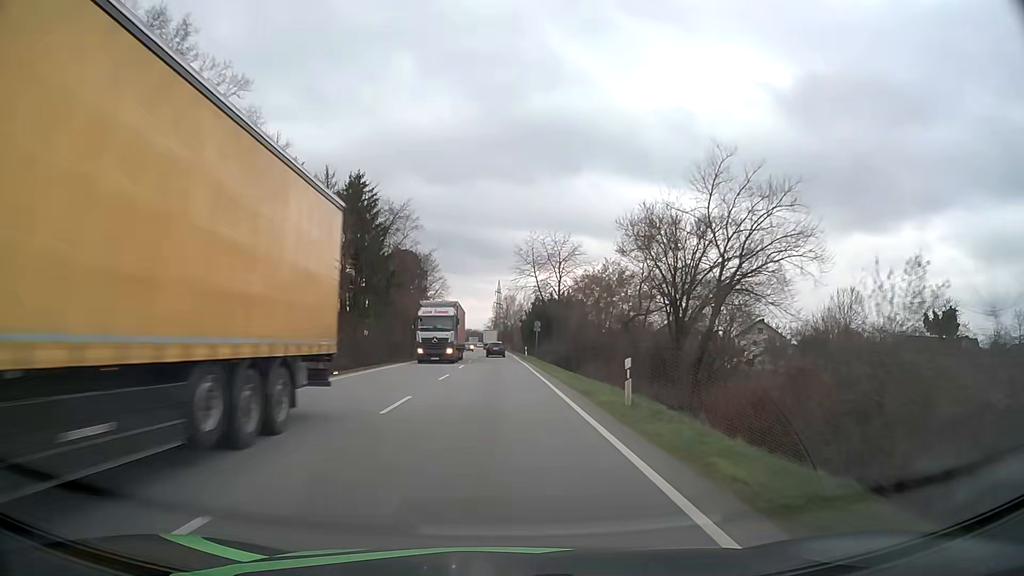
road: primary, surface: asphalt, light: Day
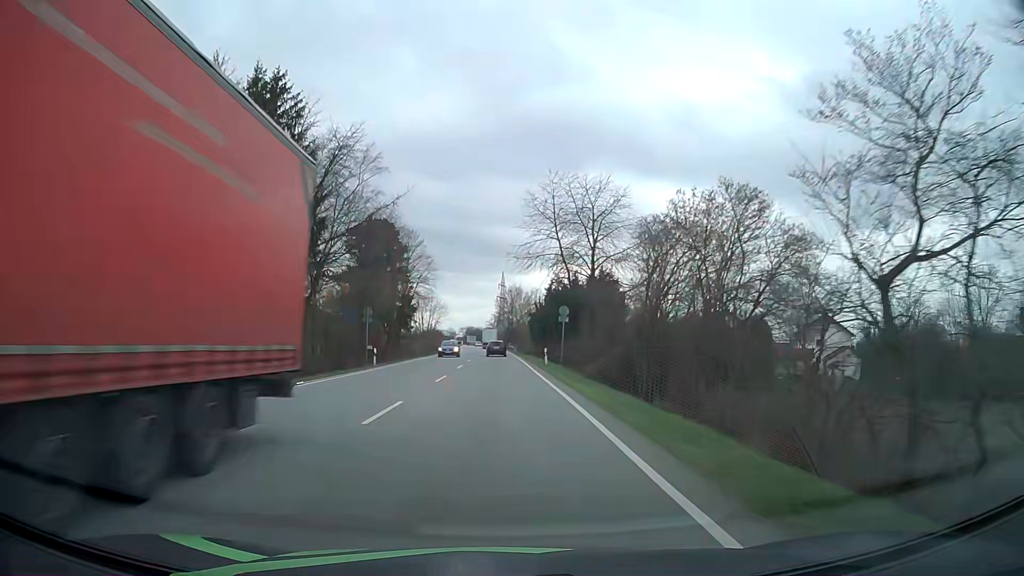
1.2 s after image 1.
(-0.1, +25.5) m; -1°
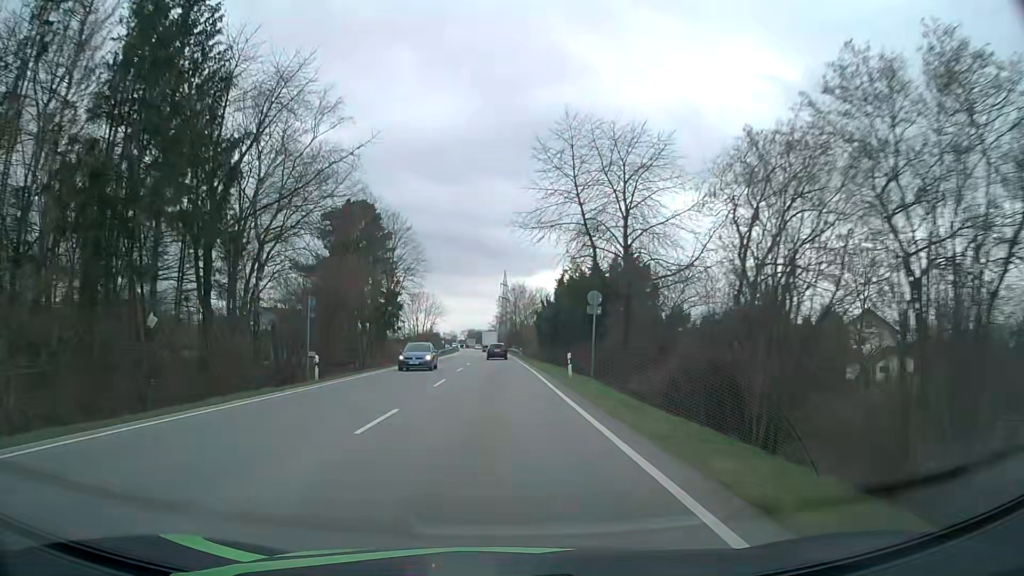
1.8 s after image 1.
(0.0, +12.8) m; 0°
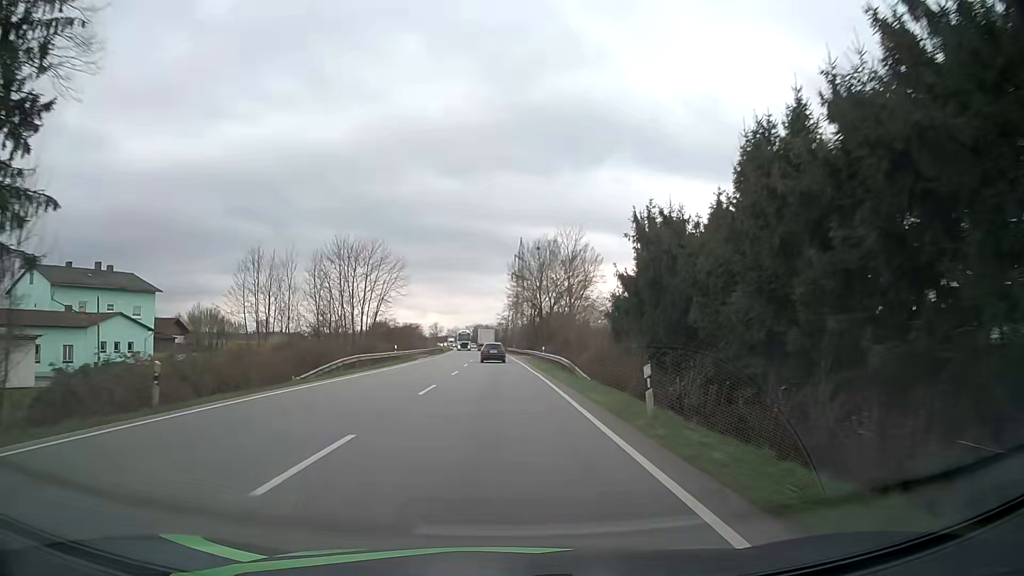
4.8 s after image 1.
(-0.4, +63.8) m; -1°
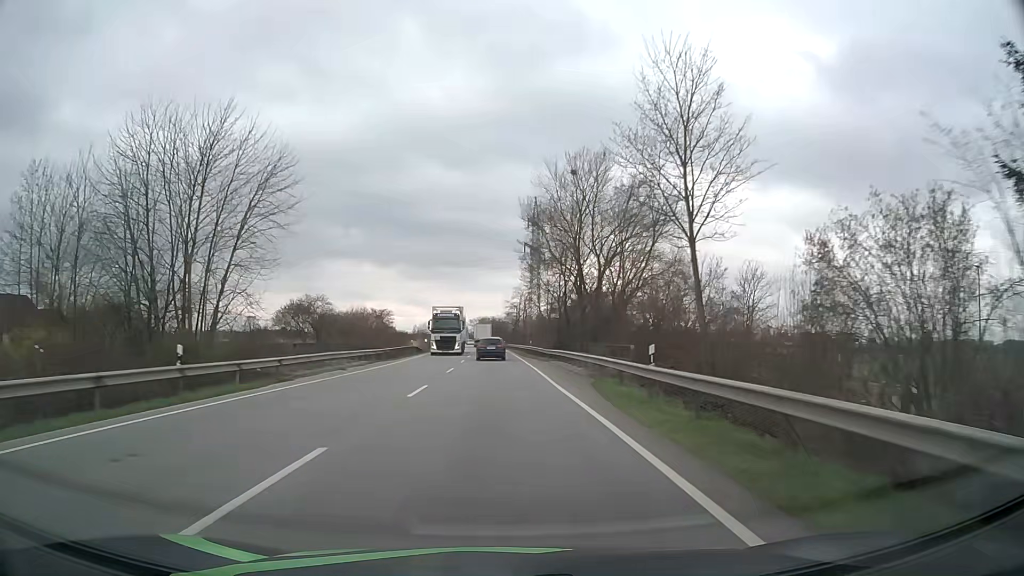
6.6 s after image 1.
(-0.1, +37.6) m; -1°
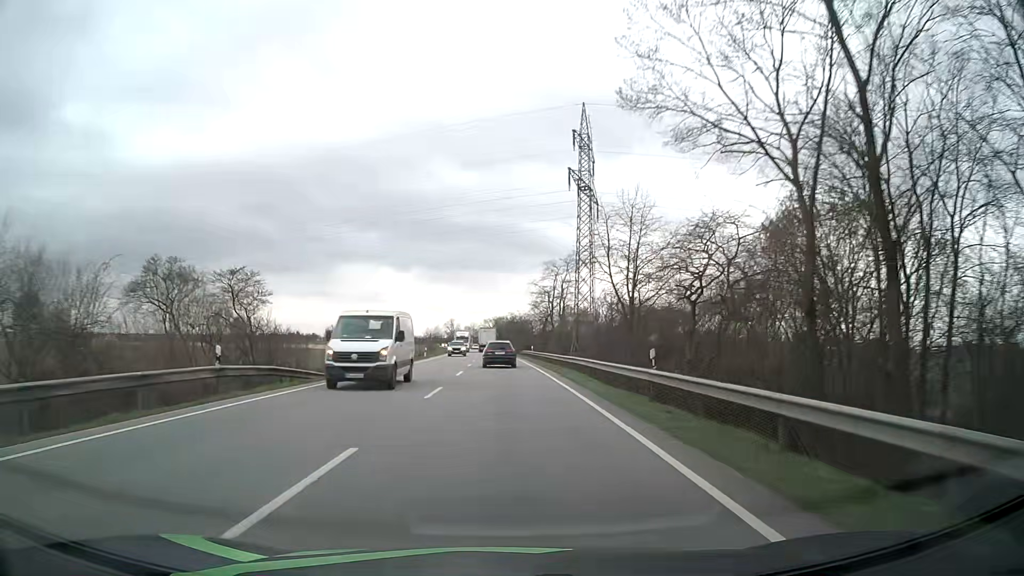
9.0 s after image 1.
(-0.7, +47.2) m; -1°
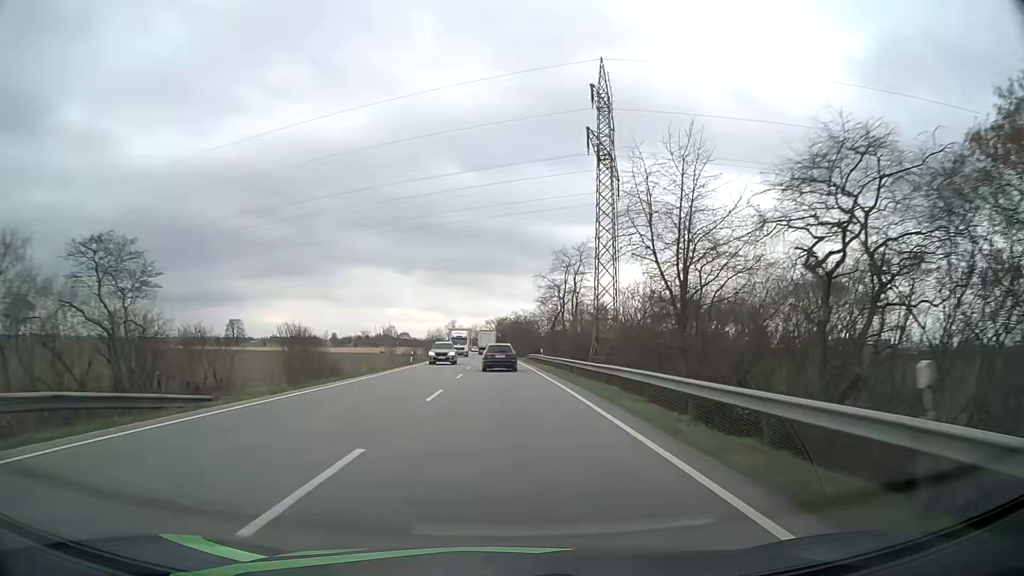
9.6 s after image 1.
(-0.1, +11.7) m; 0°
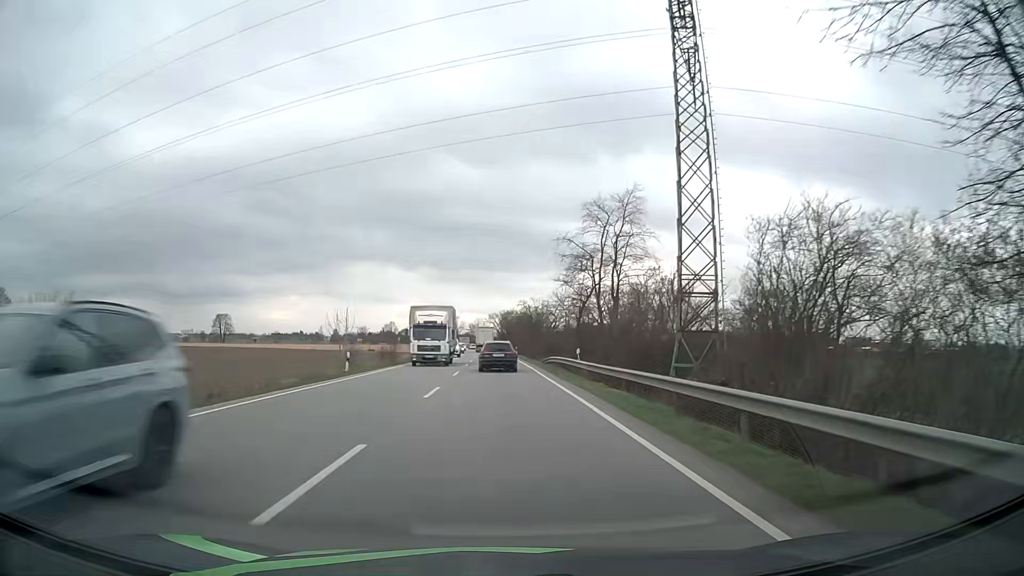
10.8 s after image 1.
(-0.2, +23.5) m; -1°
(0, +10) (0, +20) (0, +30) (0, +40) (-1, +50) (-1, +60) (-1, +70) (-2, +80) (-2, +90) (-2, +100) m
